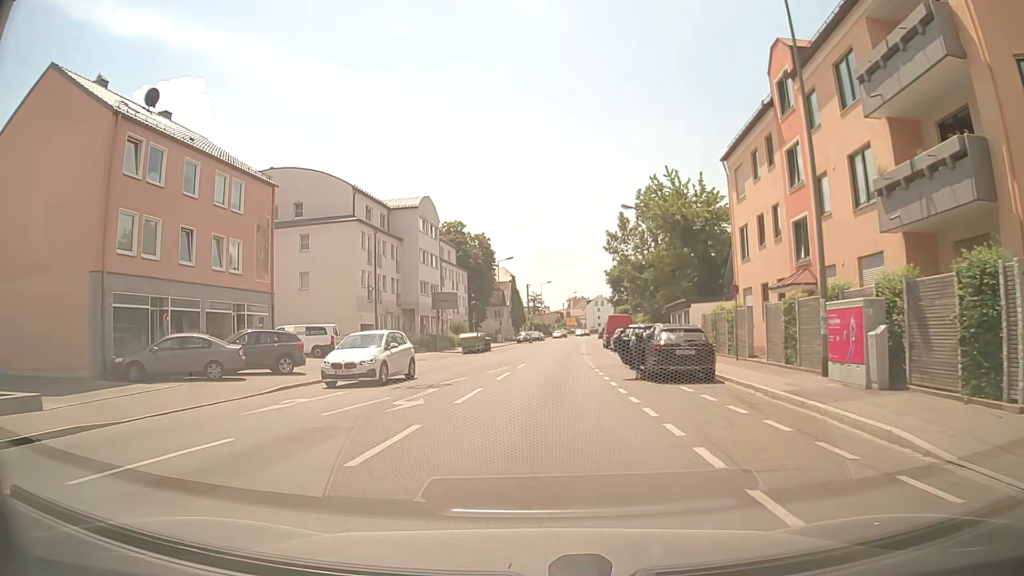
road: tertiary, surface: asphalt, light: Day
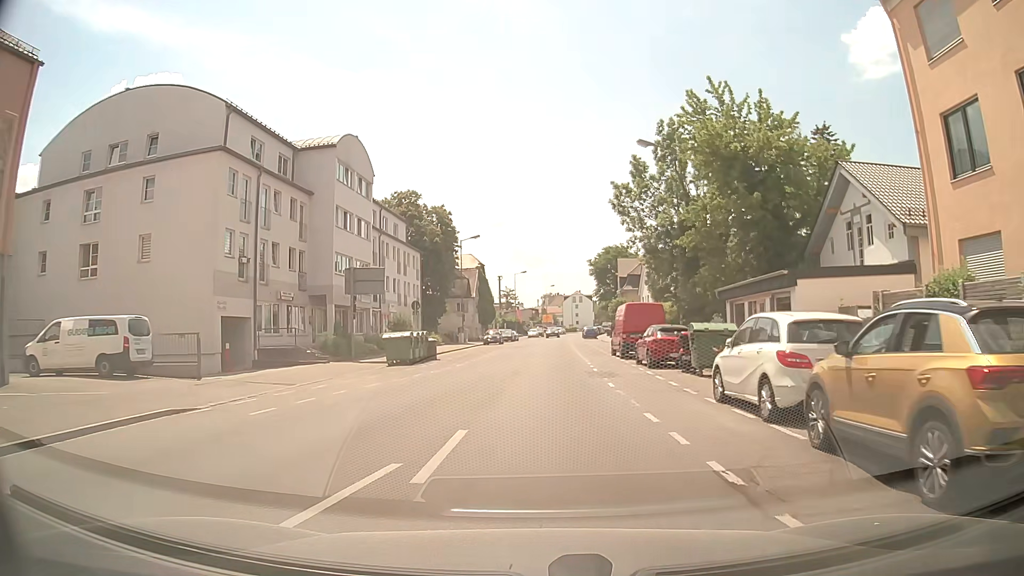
(-0.1, +18.9) m; +2°
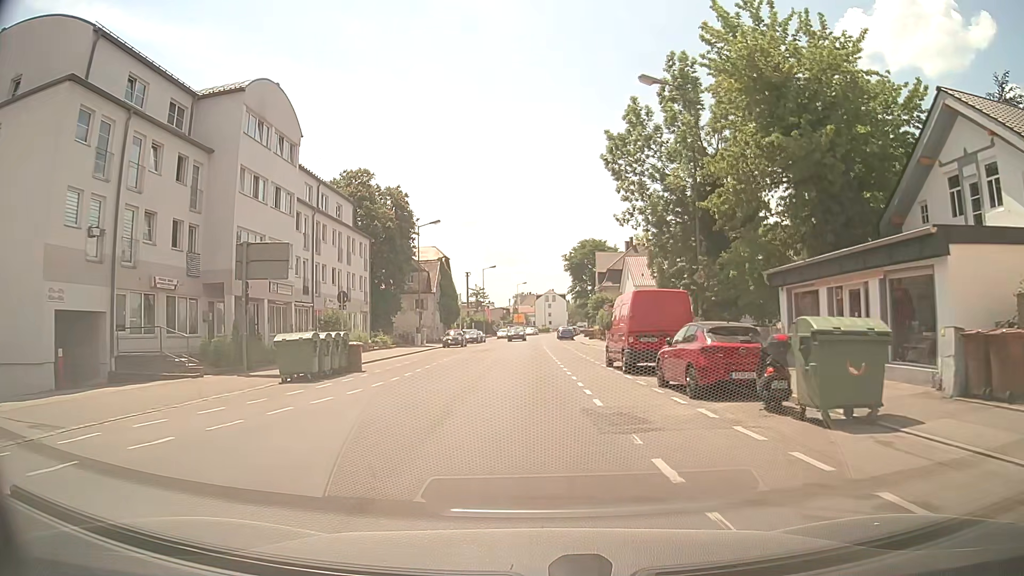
(+0.2, +9.9) m; +2°
(0, +10) (0, +20) (0, +30) (0, +40) (0, +50) (0, +60) (0, +70) (0, +80) (+1, +90) (+2, +100) m
